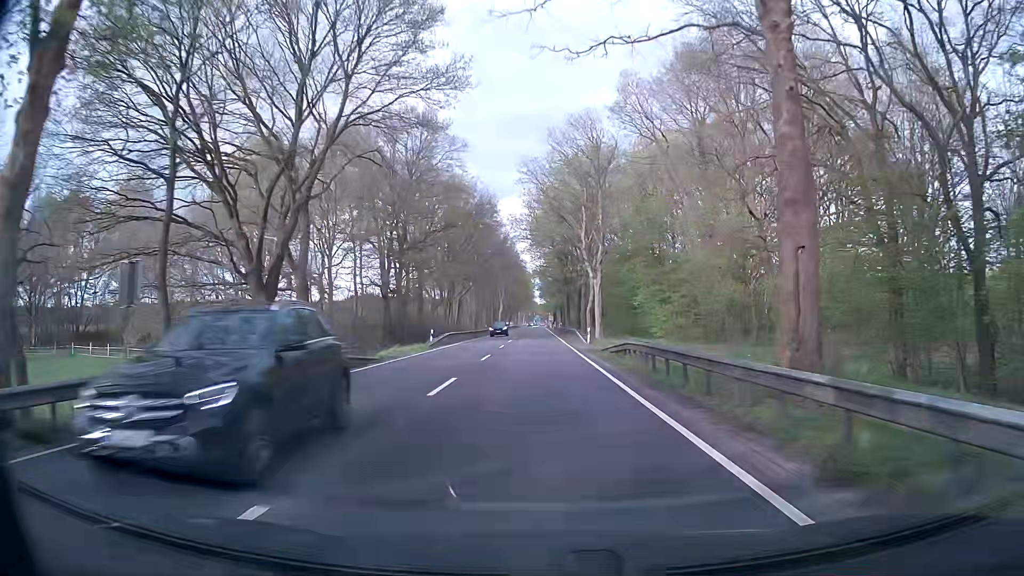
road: primary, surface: asphalt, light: Day
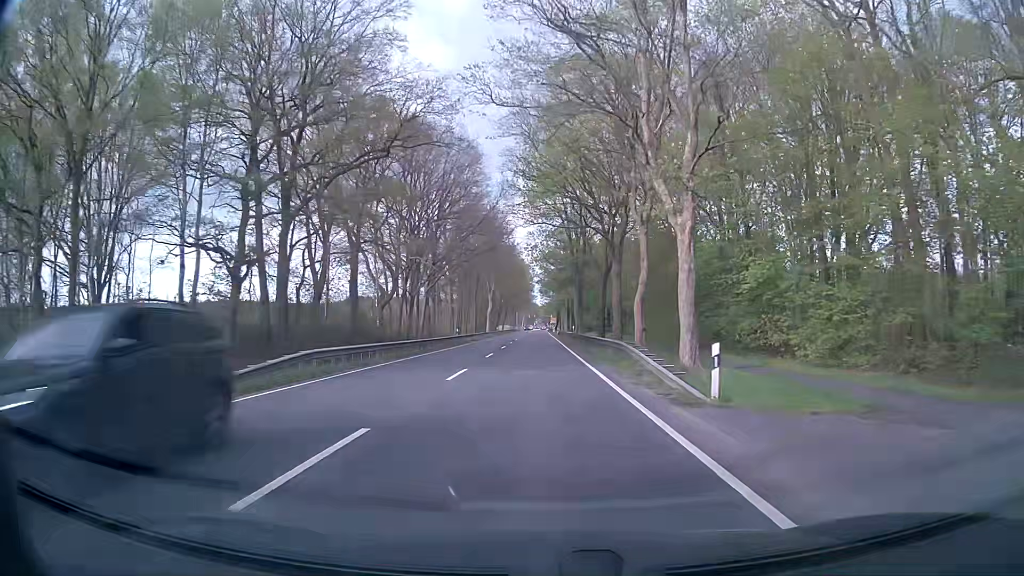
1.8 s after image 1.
(+0.2, +32.2) m; 0°
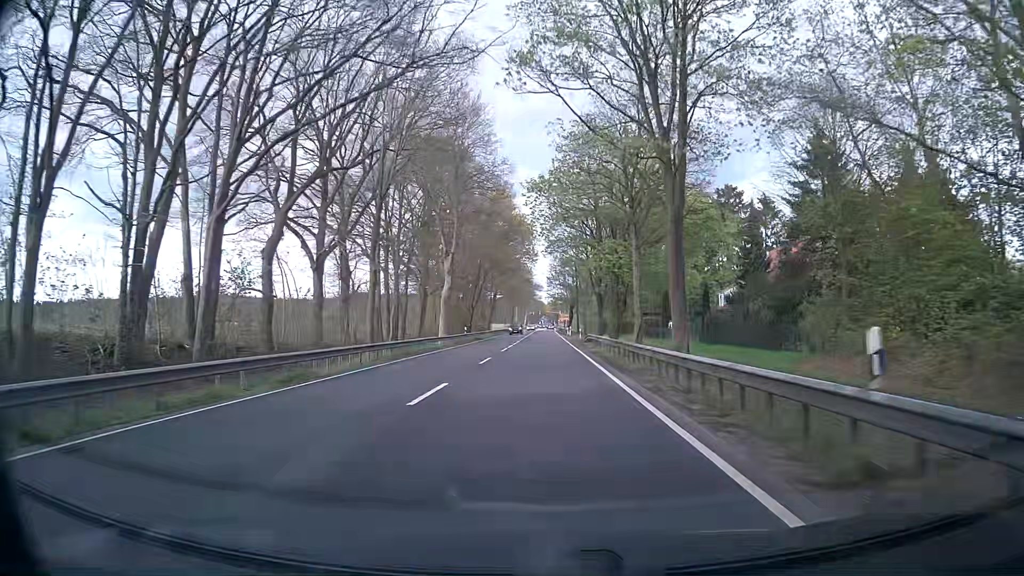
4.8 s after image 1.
(+0.1, +53.6) m; 0°
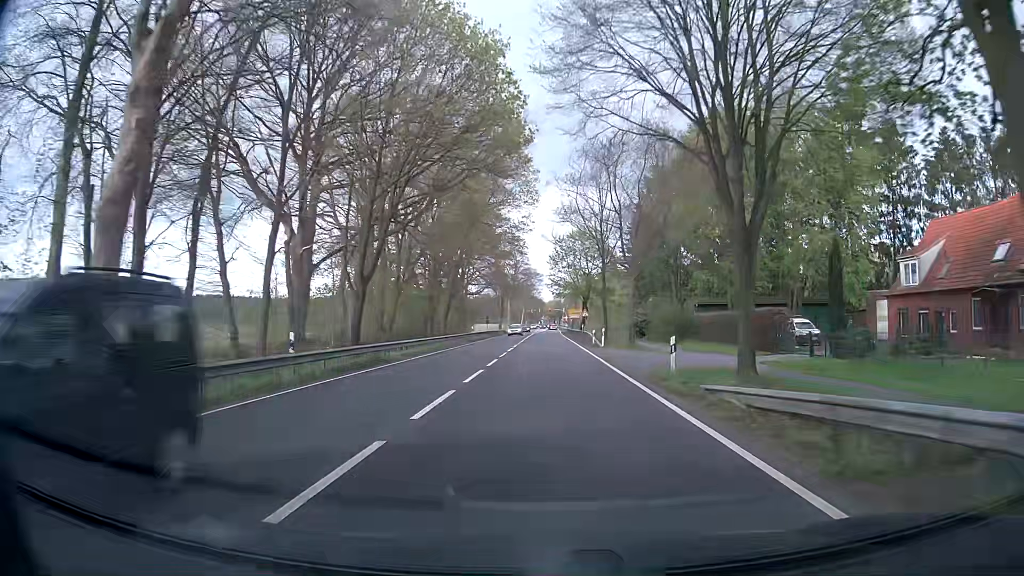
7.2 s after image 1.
(-0.6, +42.9) m; -1°
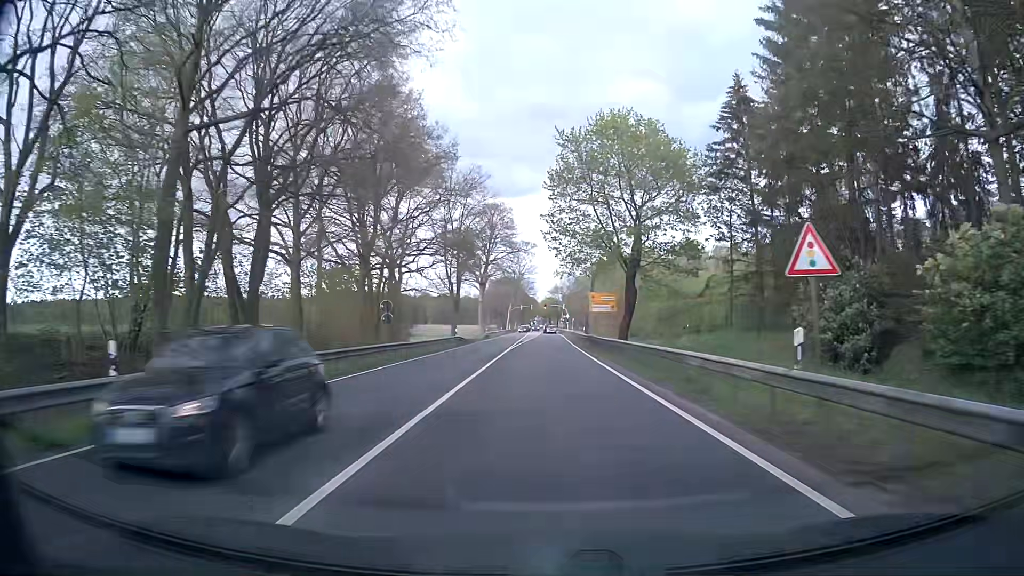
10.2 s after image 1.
(+0.8, +53.8) m; +1°
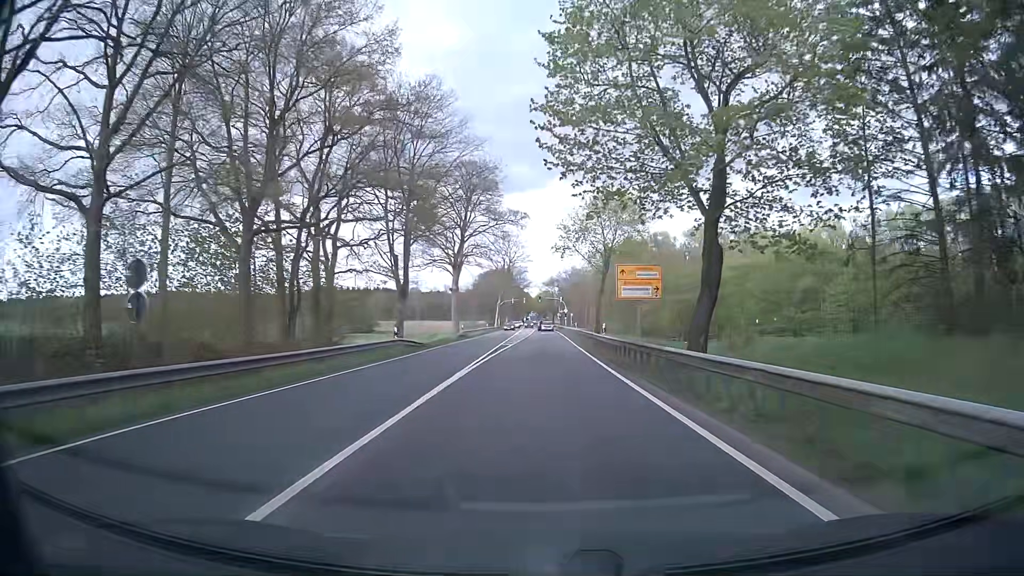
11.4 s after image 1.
(0.0, +21.1) m; 0°
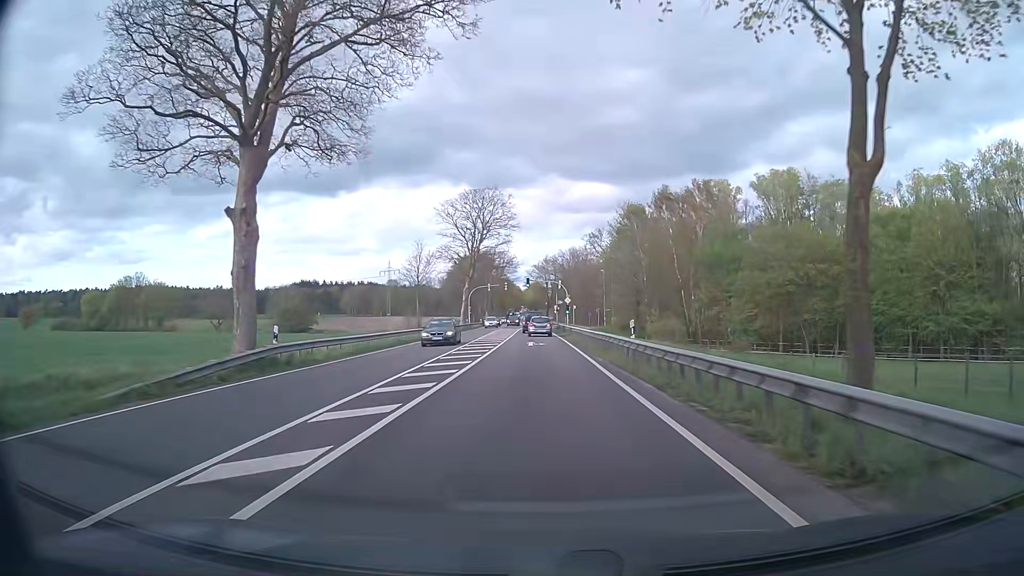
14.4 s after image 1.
(+0.1, +45.1) m; 0°
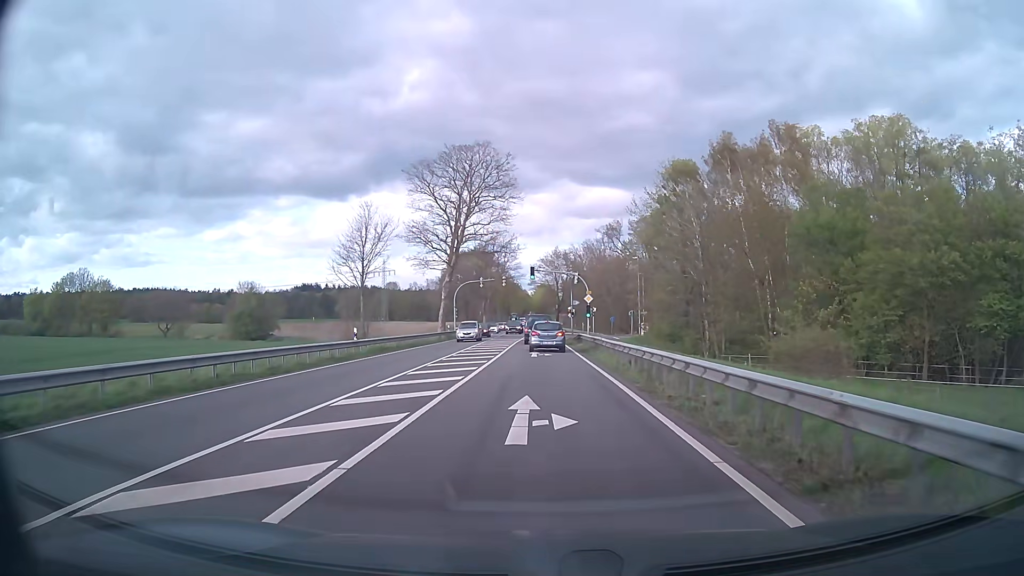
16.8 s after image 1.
(-0.1, +24.7) m; -1°
